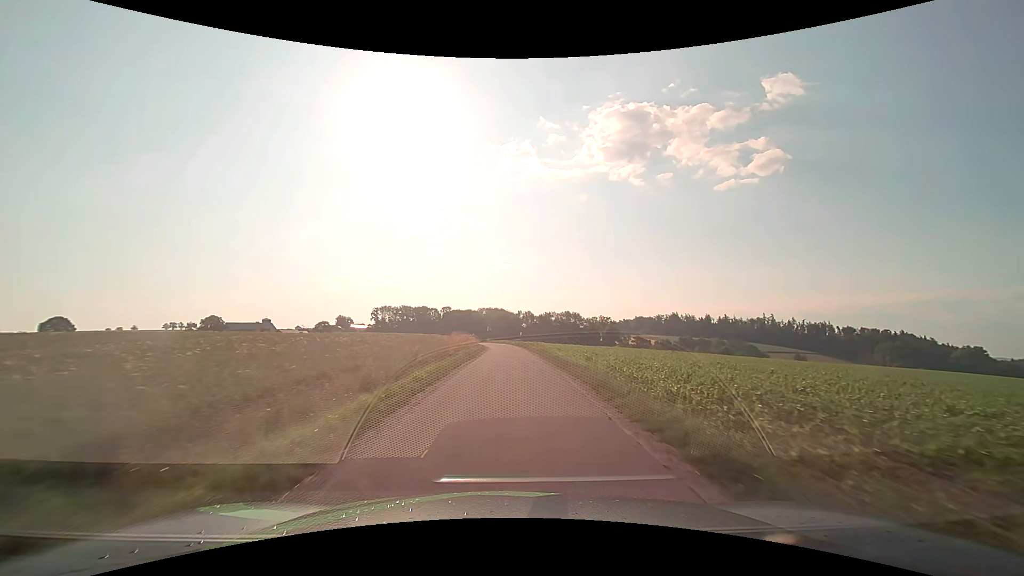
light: Day
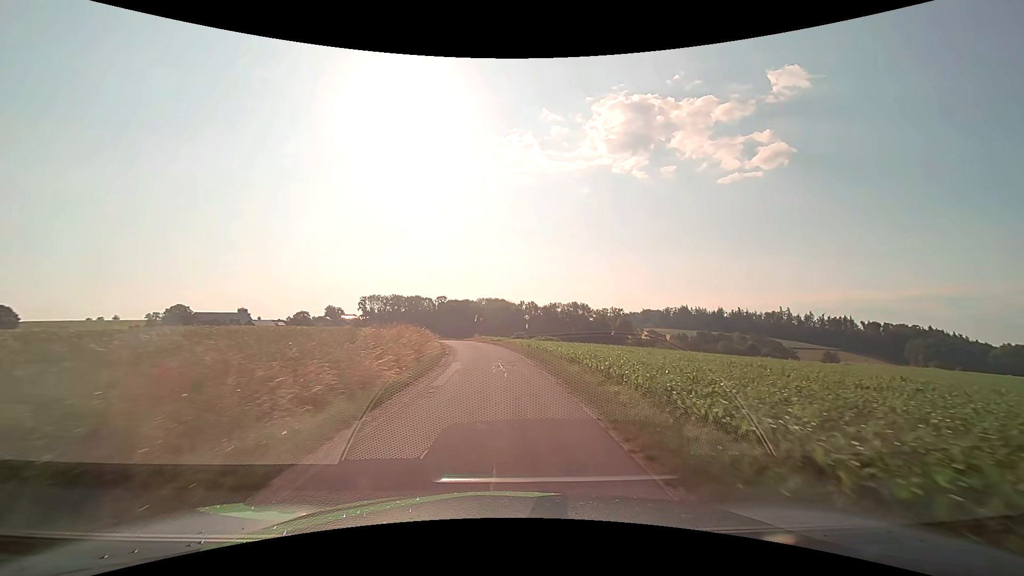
(+0.2, +34.6) m; 0°
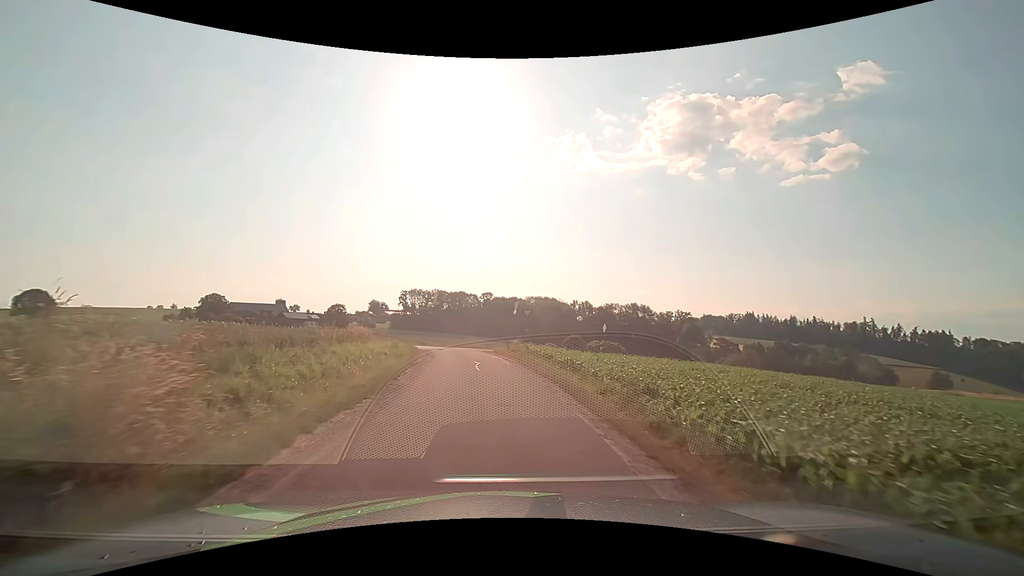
(-1.1, +29.7) m; -6°
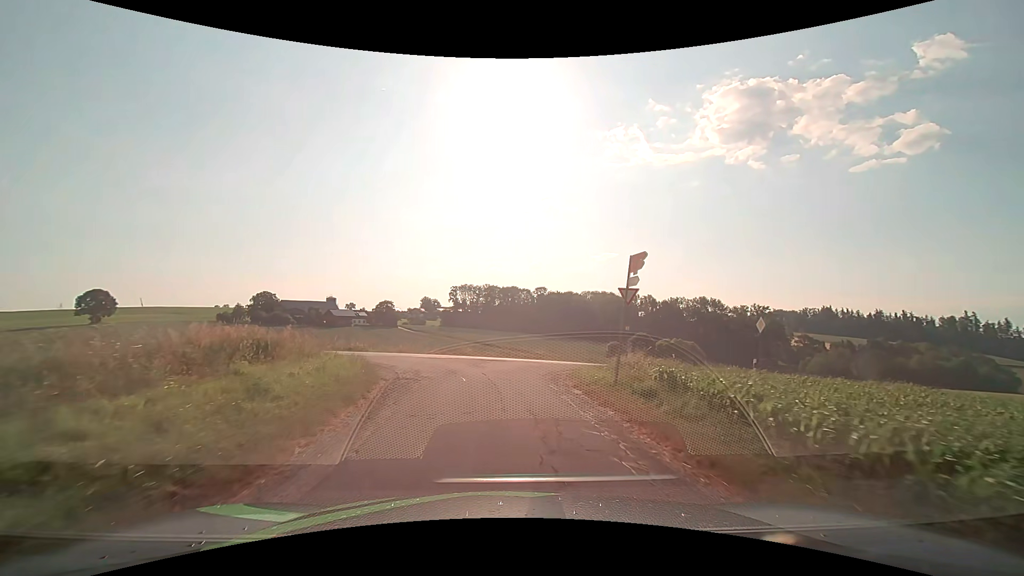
(-0.9, +18.1) m; -6°
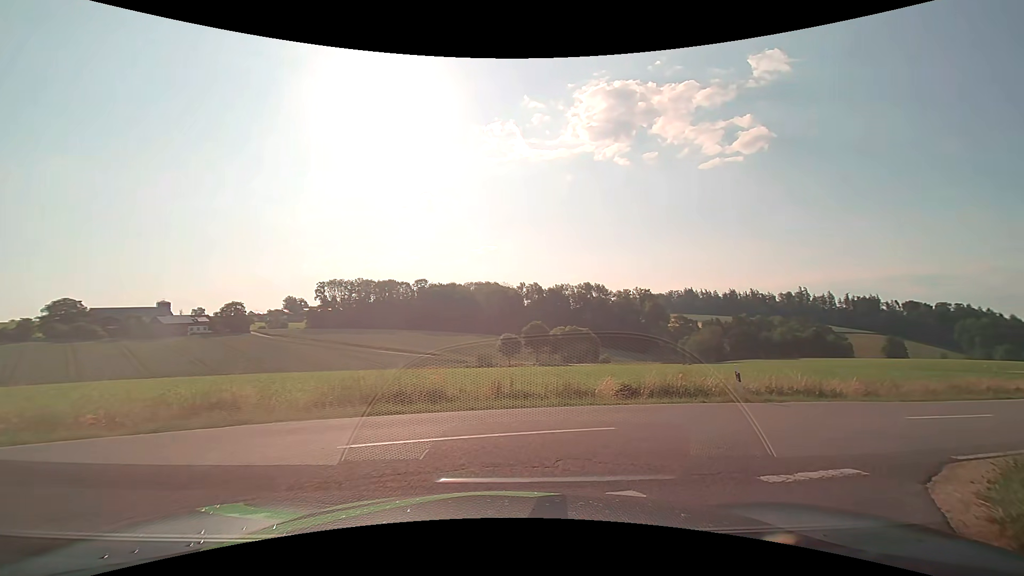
(+0.3, +18.8) m; +12°
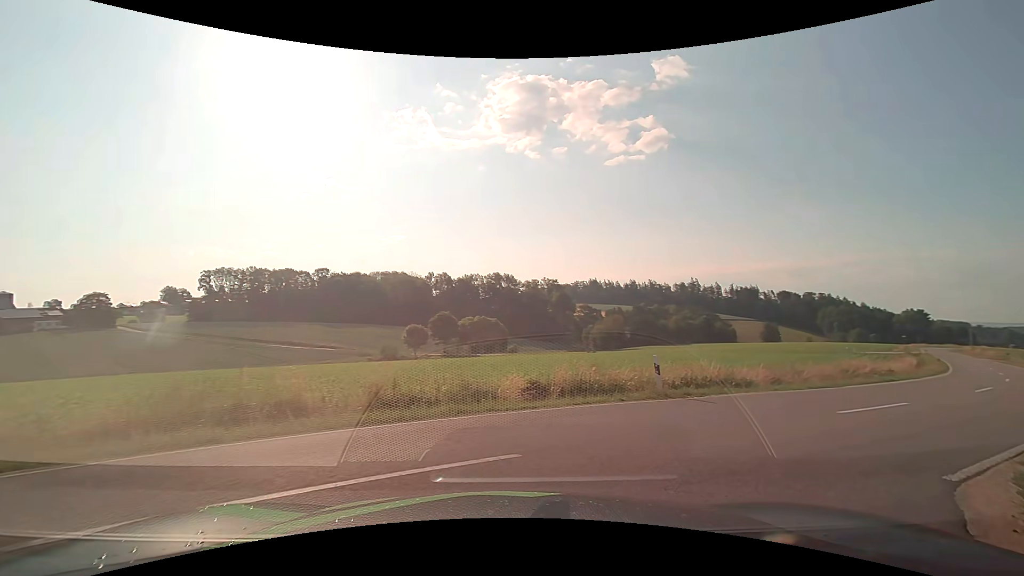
(+0.2, +2.5) m; +9°
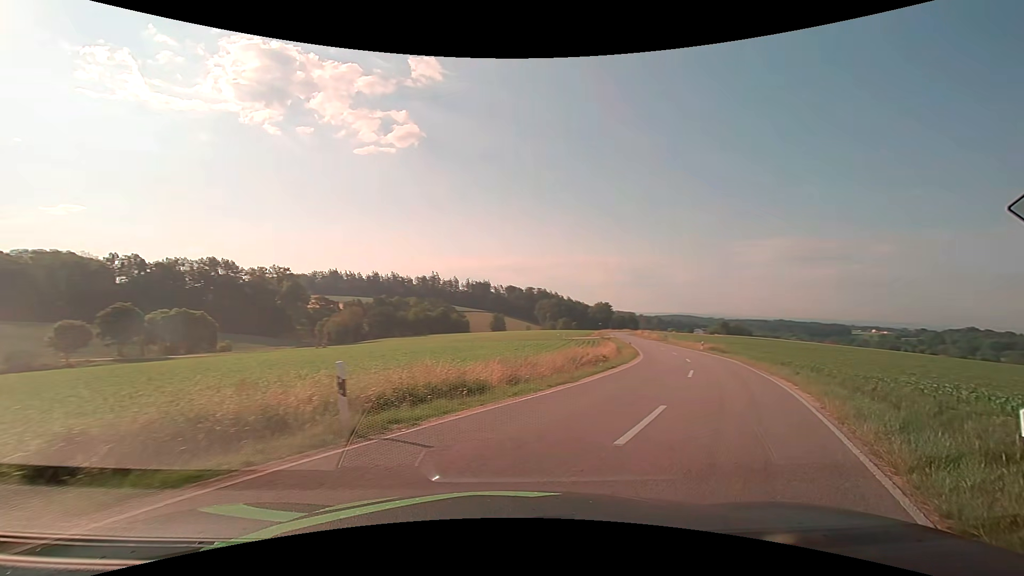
(+1.4, +5.6) m; +30°
